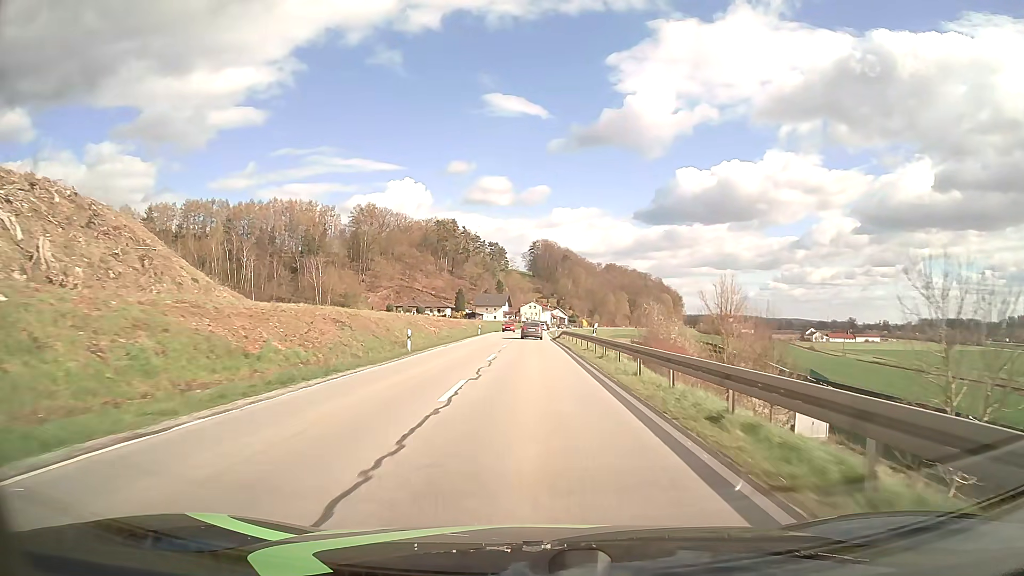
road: secondary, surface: asphalt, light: Day
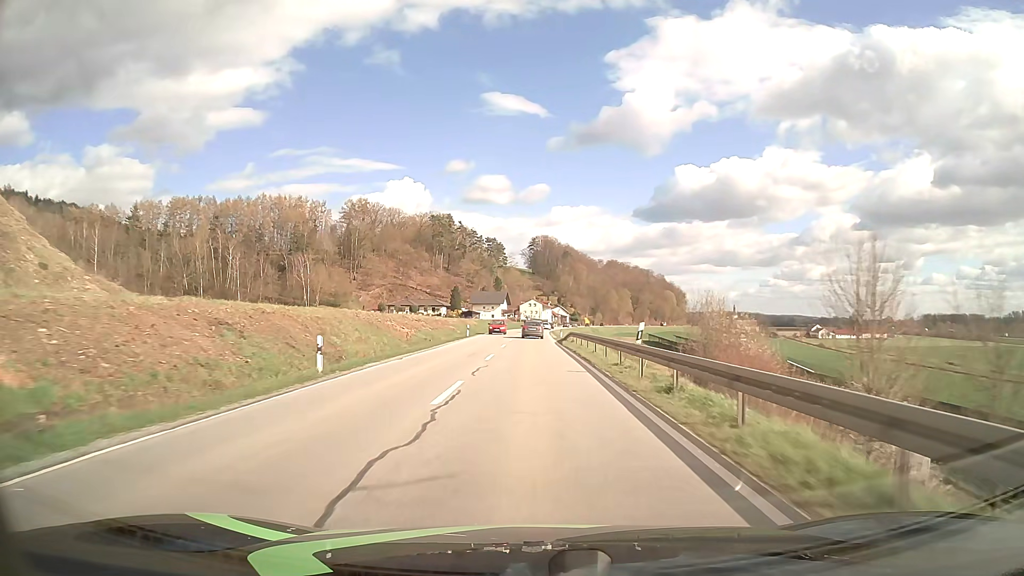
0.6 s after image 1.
(0.0, +12.6) m; 0°
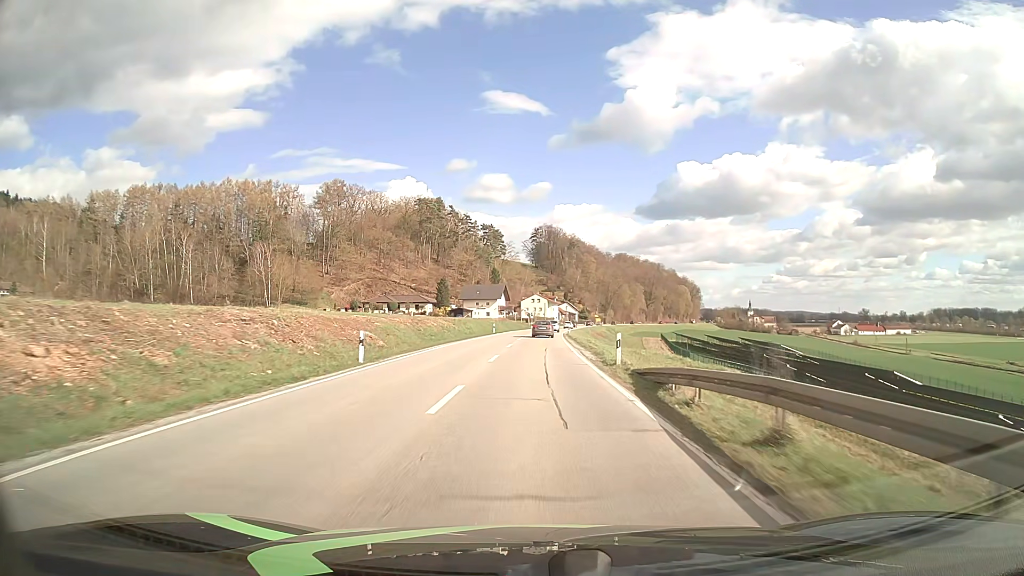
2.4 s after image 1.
(-0.2, +37.3) m; 0°
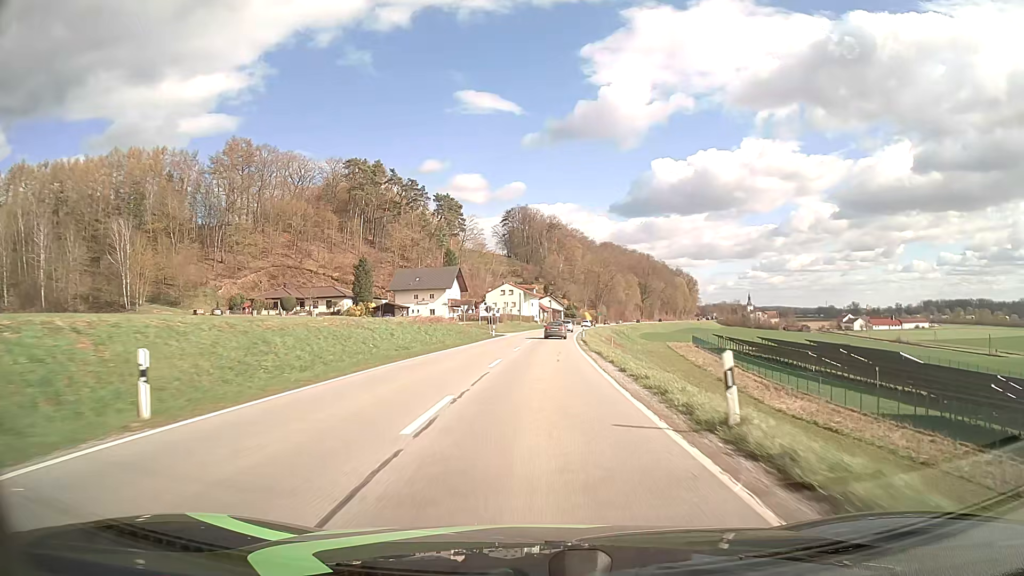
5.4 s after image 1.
(+0.8, +62.4) m; +2°
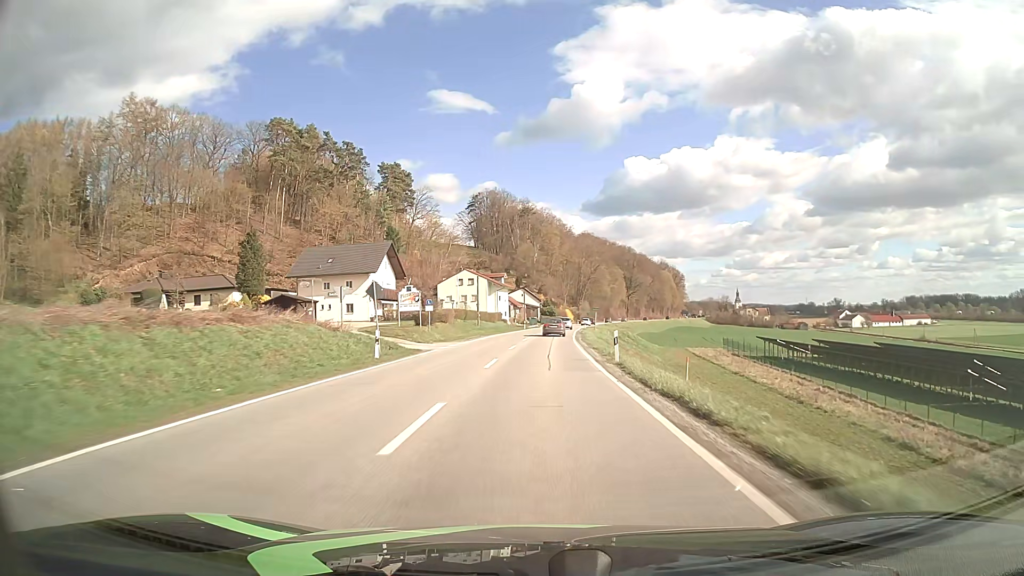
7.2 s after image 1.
(+0.7, +37.5) m; +2°
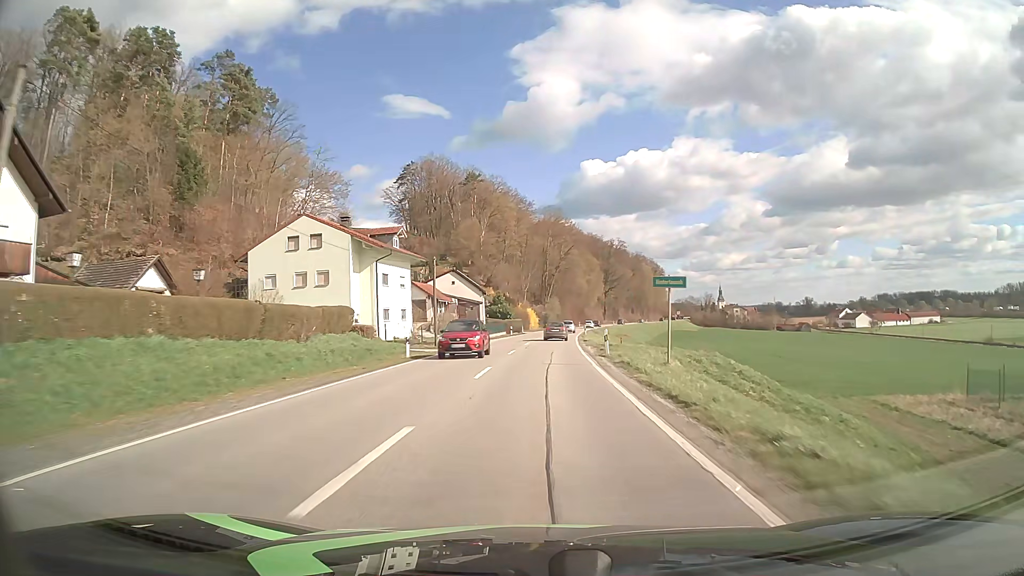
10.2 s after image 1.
(+1.9, +62.6) m; +3°
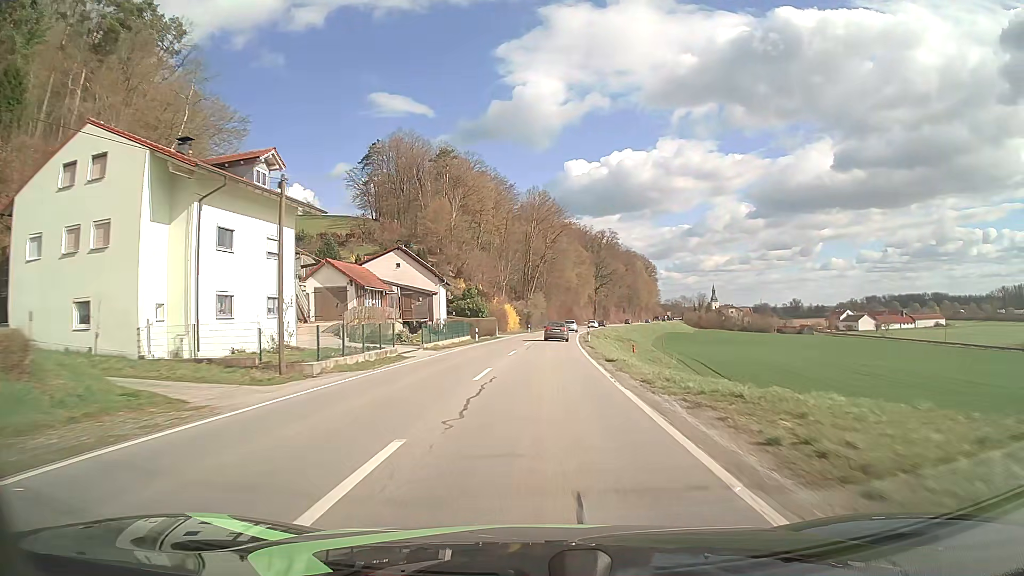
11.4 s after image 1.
(+0.4, +25.0) m; +2°
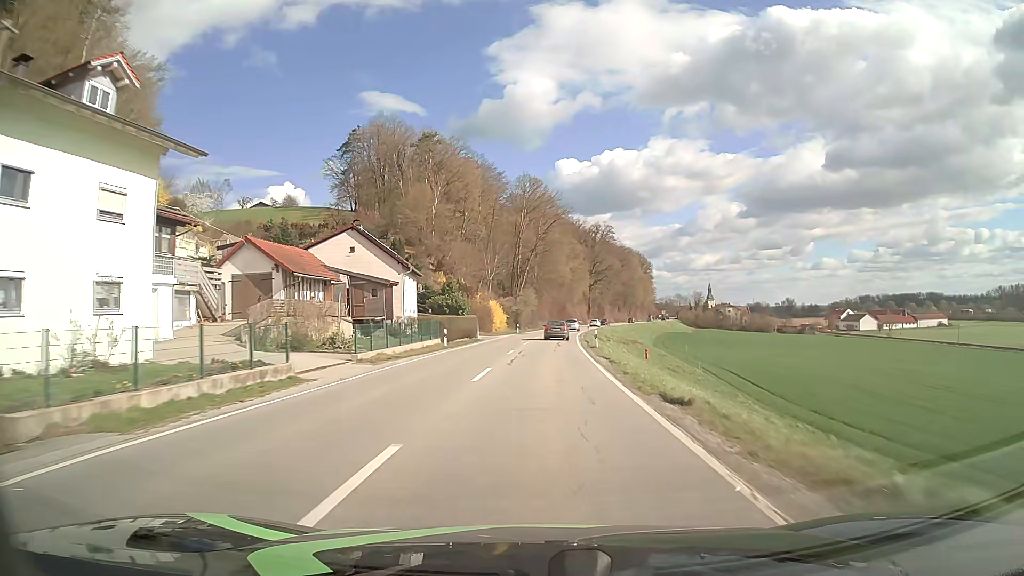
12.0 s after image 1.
(+0.1, +12.5) m; +1°
(0, +10) (0, +20) (+1, +30) (+1, +40) (+1, +50) (+2, +60) (+3, +70) (+4, +80) (+5, +90) (+6, +100) m
